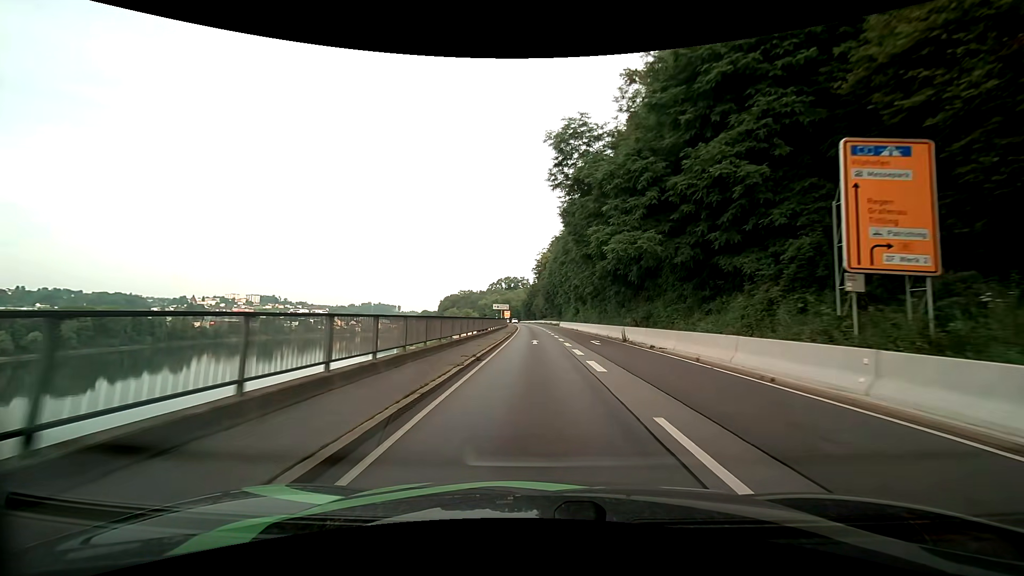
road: primary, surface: asphalt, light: Day
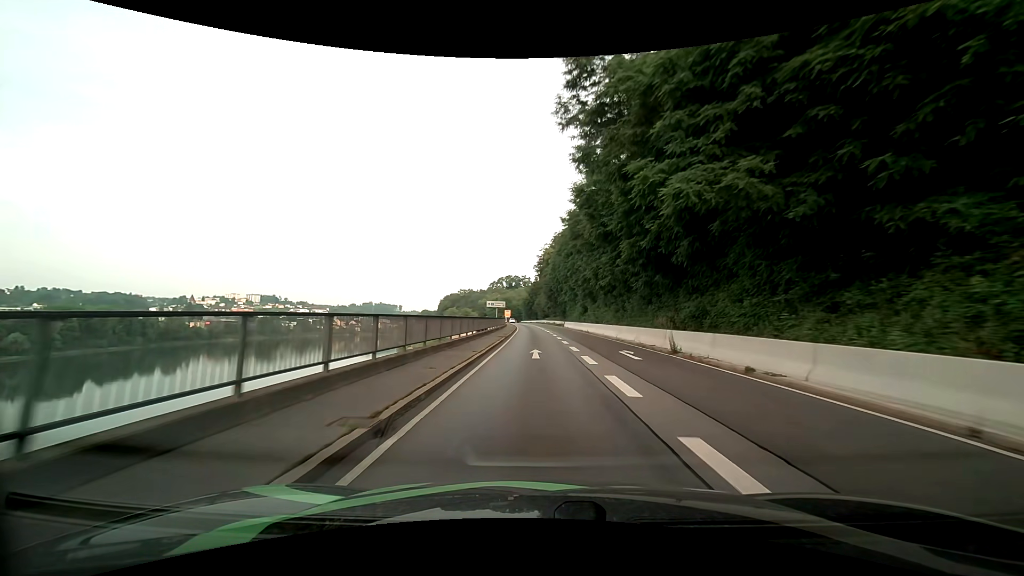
(0.0, +10.2) m; 0°
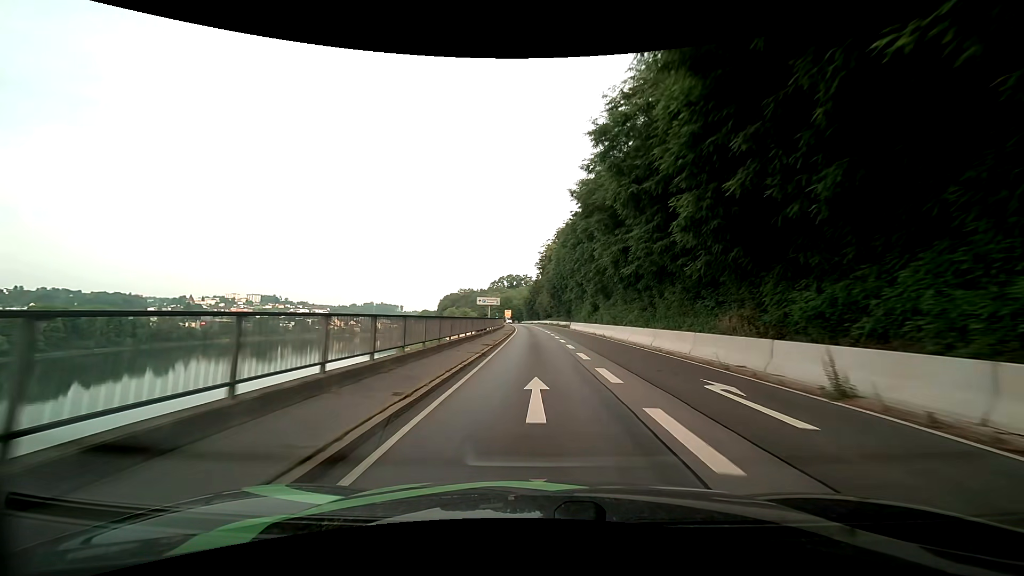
(0.0, +10.2) m; -1°
(0, +10) (0, +20) (0, +30) (0, +40) (0, +50) (-1, +60) (-1, +70) (-1, +80) (-2, +90) (-3, +100) m
